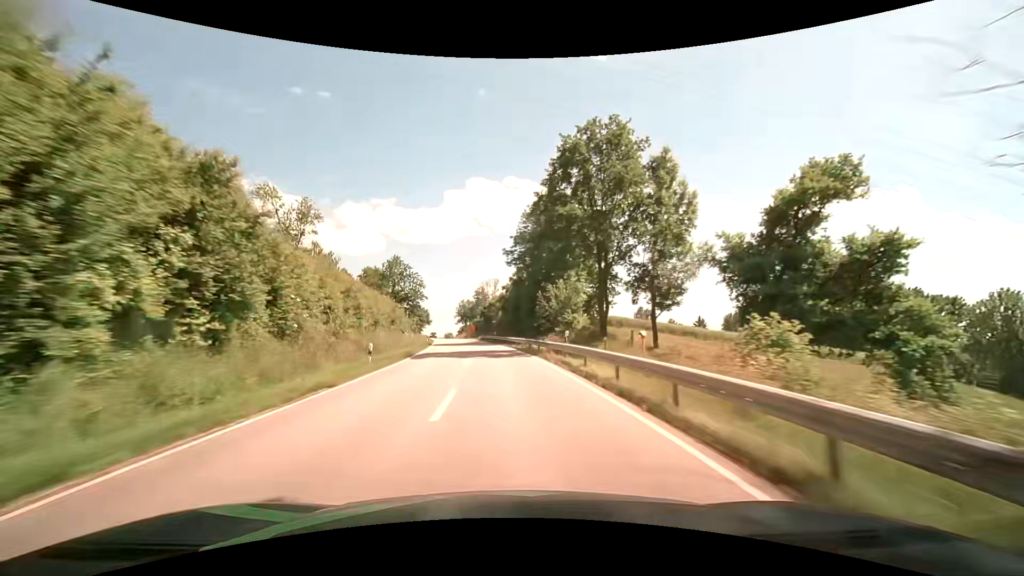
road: secondary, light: Day
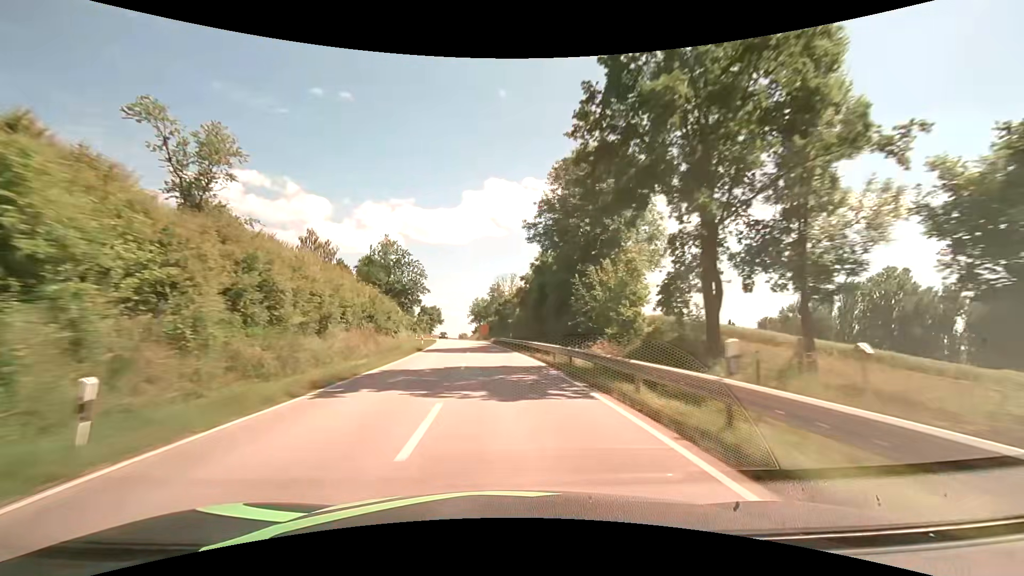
(-0.4, +14.2) m; -3°
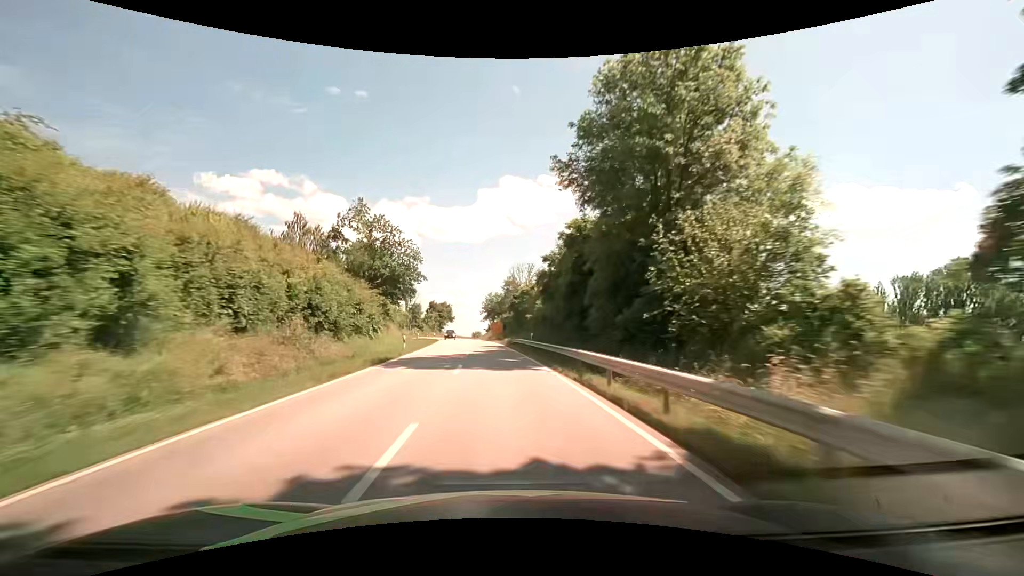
(-0.2, +14.2) m; -1°
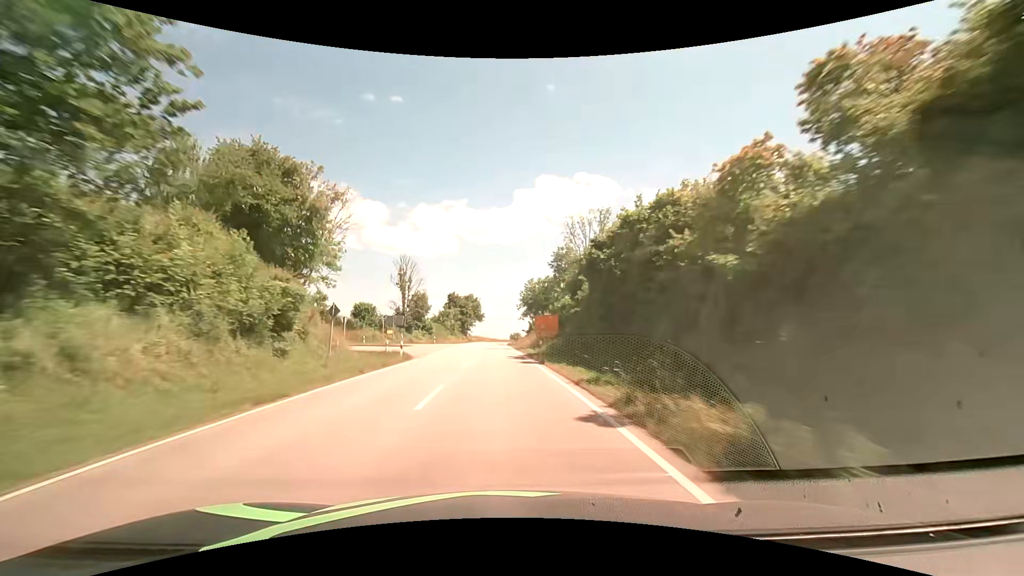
(-1.9, +42.6) m; -5°
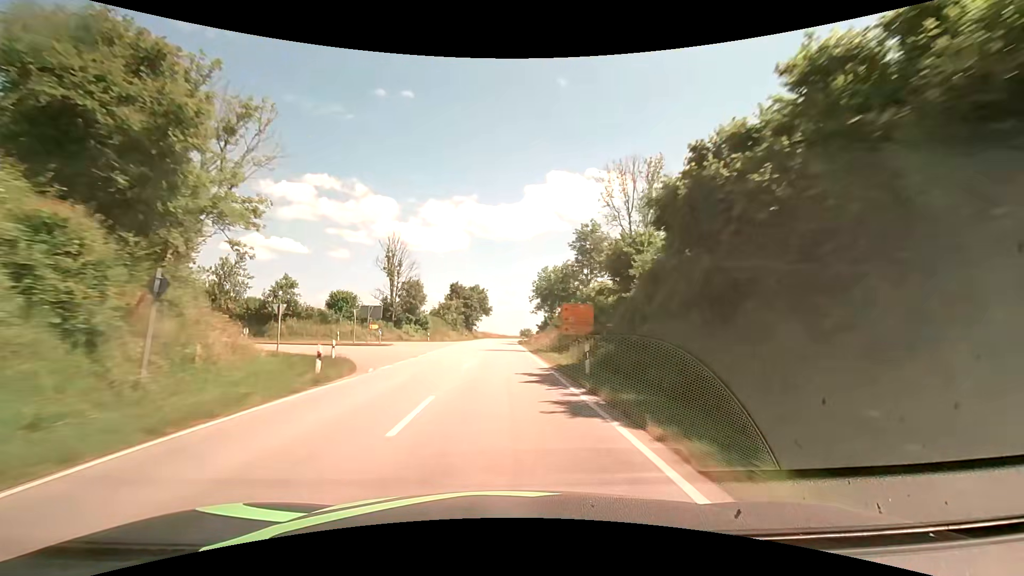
(-0.2, +14.2) m; -1°
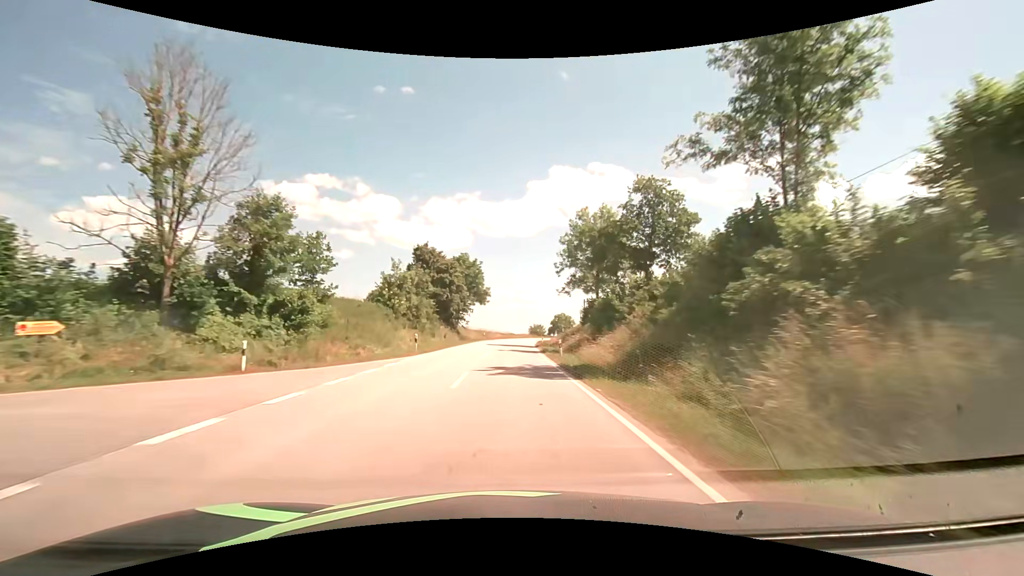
(-0.3, +42.9) m; 0°
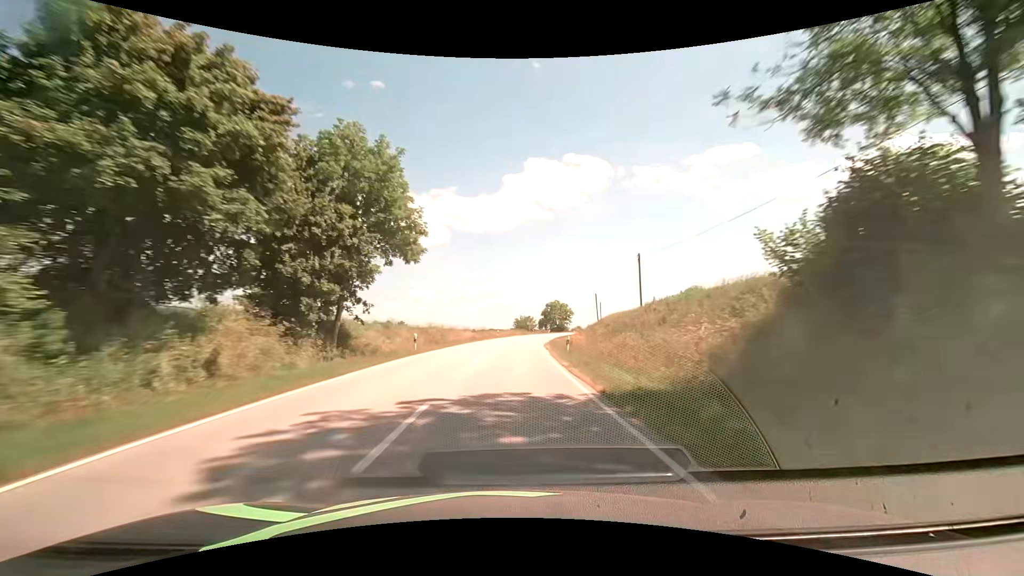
(+0.6, +42.9) m; +2°
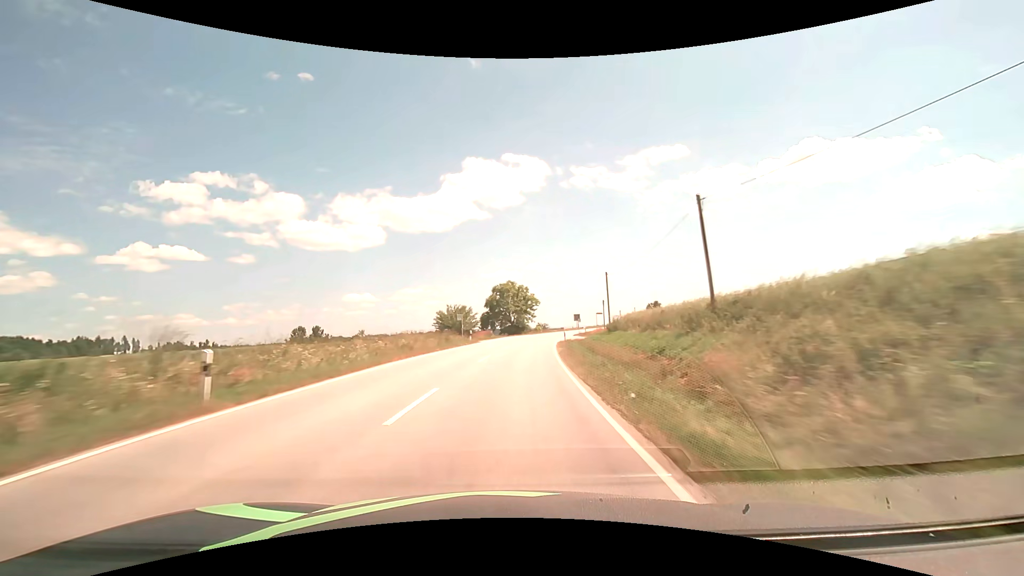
(+3.2, +57.1) m; +7°
(0, +10) (+1, +20) (+1, +30) (+2, +40) (+3, +50) (+5, +60) (+7, +70) (+9, +79) (+11, +89) (+14, +99) m
